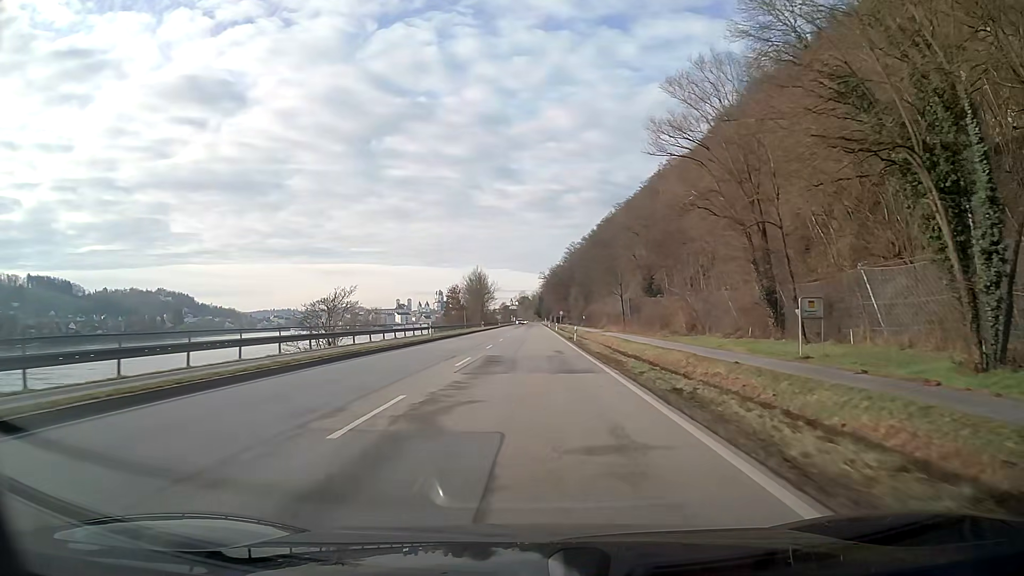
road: primary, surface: asphalt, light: Day
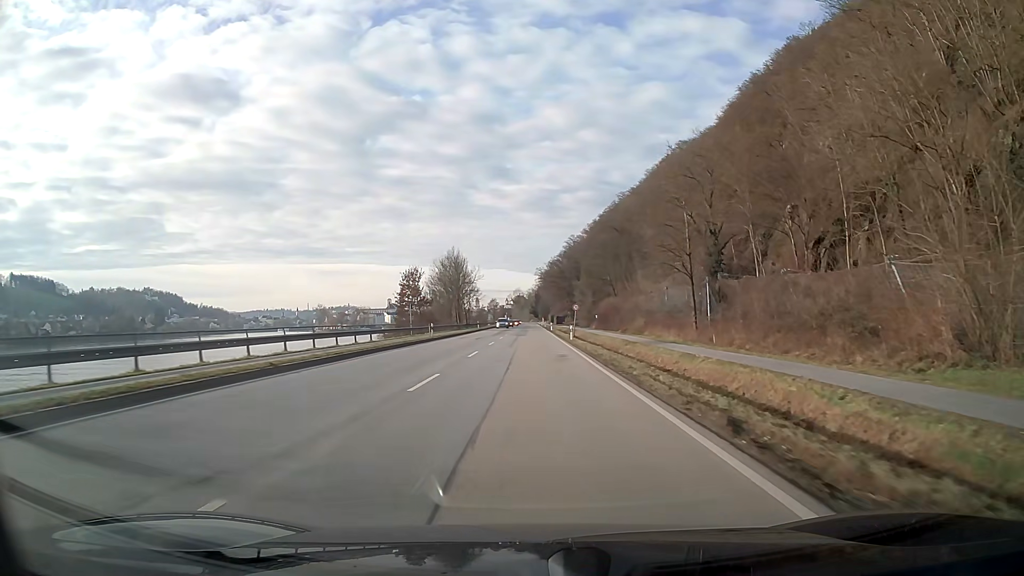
(+0.1, +43.3) m; 0°
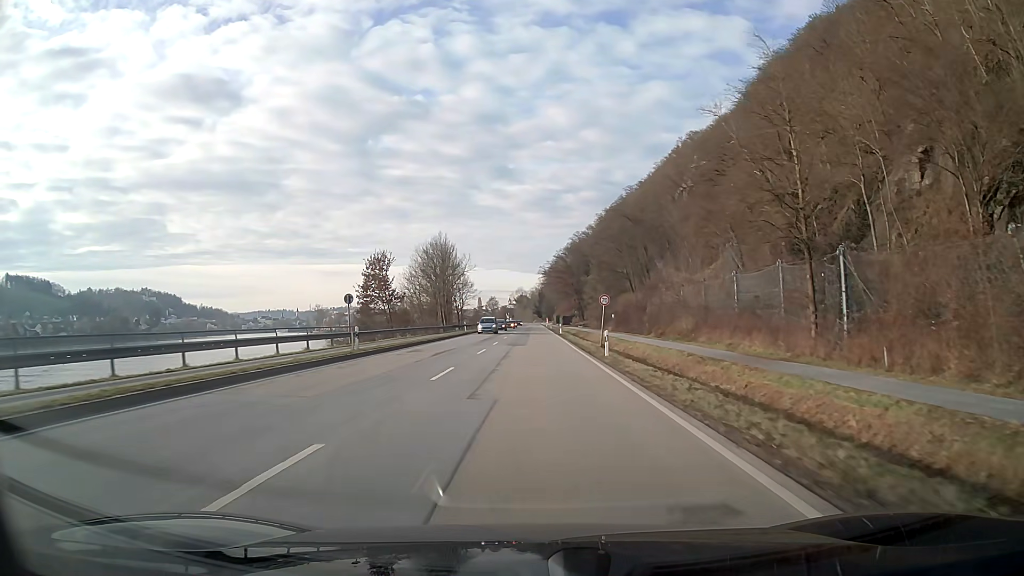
(0.0, +21.7) m; 0°
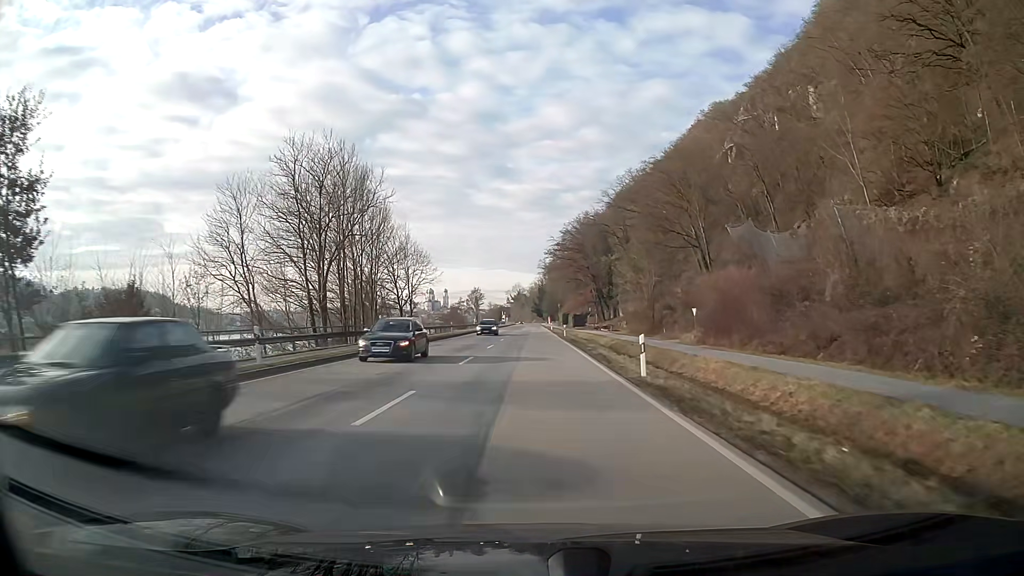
(0.0, +54.2) m; 0°
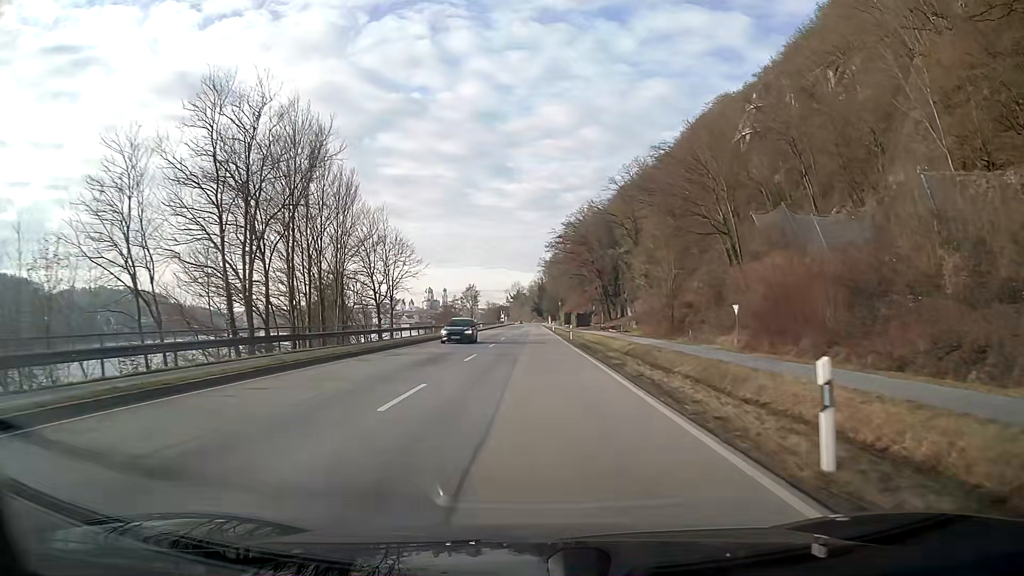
(0.0, +10.8) m; 0°
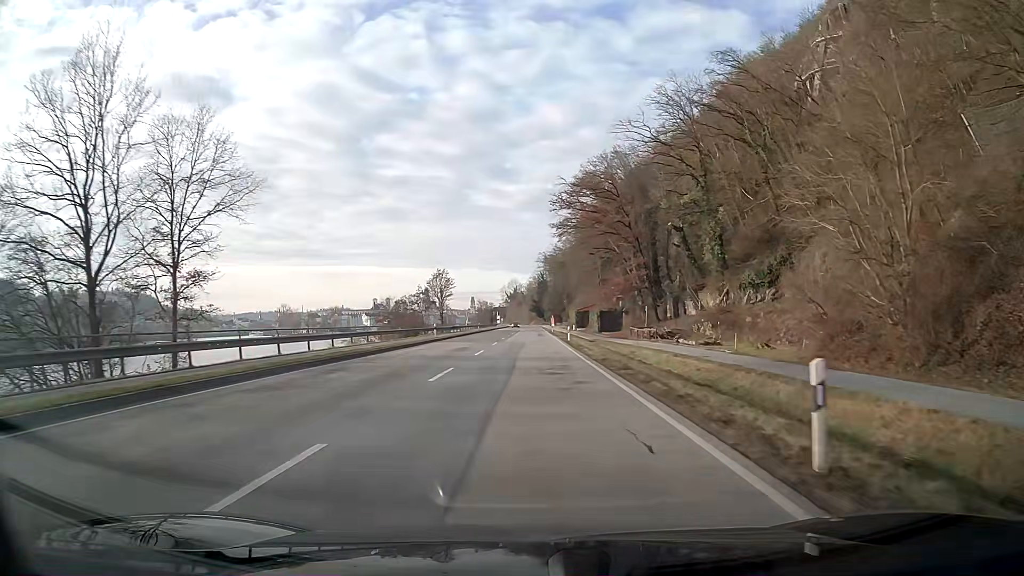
(0.0, +43.3) m; 0°
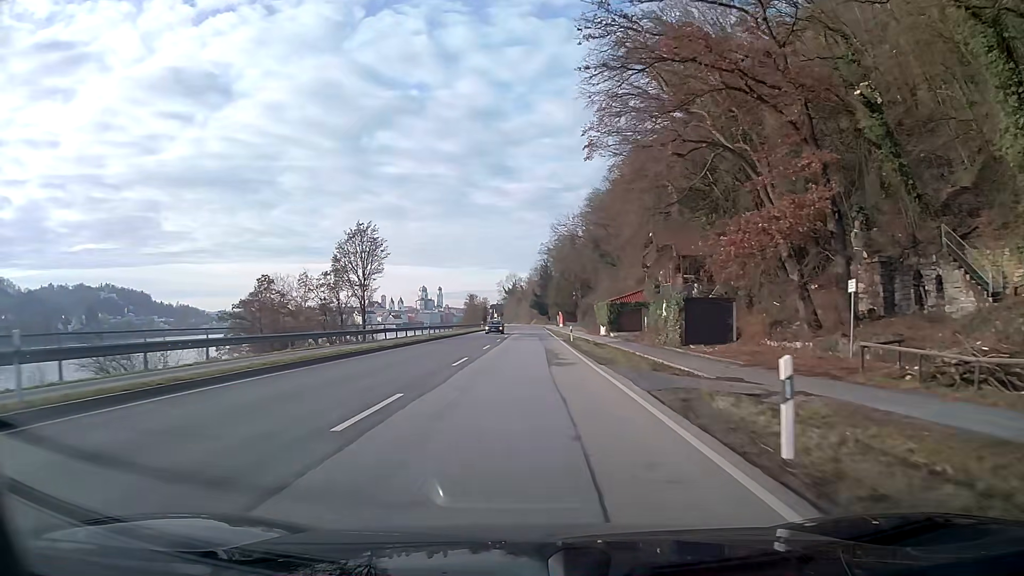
(0.0, +43.3) m; 0°
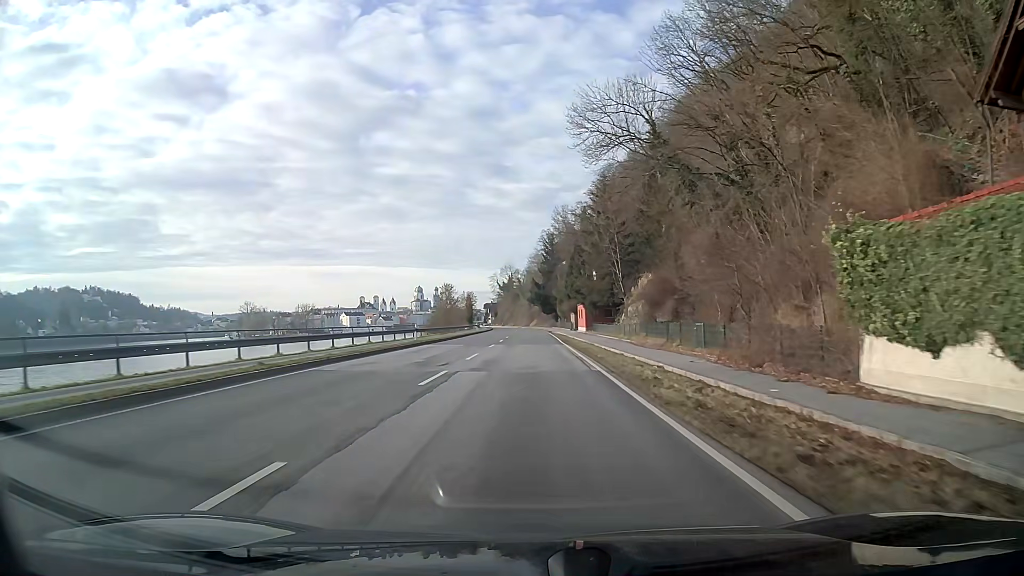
(0.0, +54.0) m; 0°
